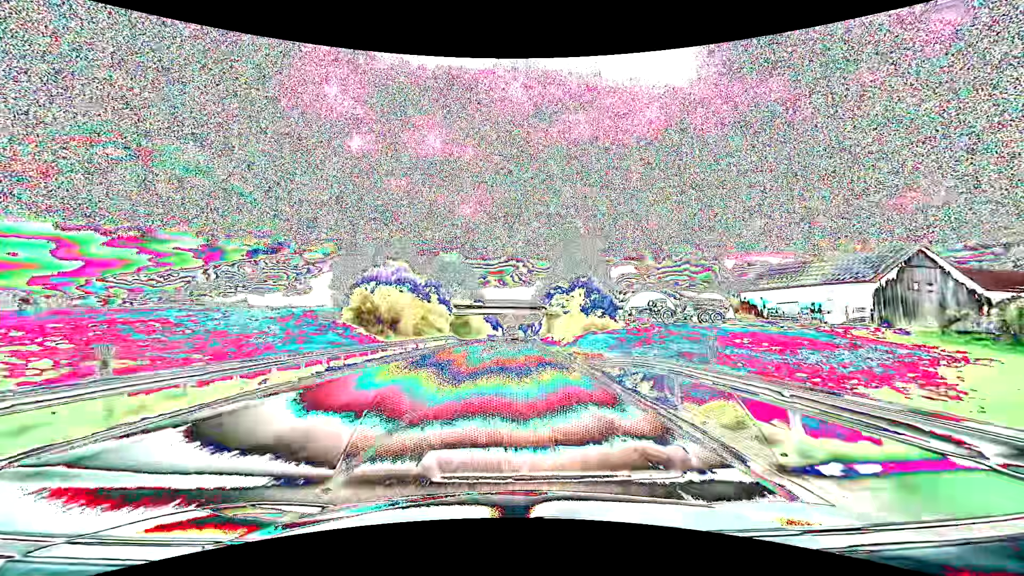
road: primary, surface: asphalt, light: Day
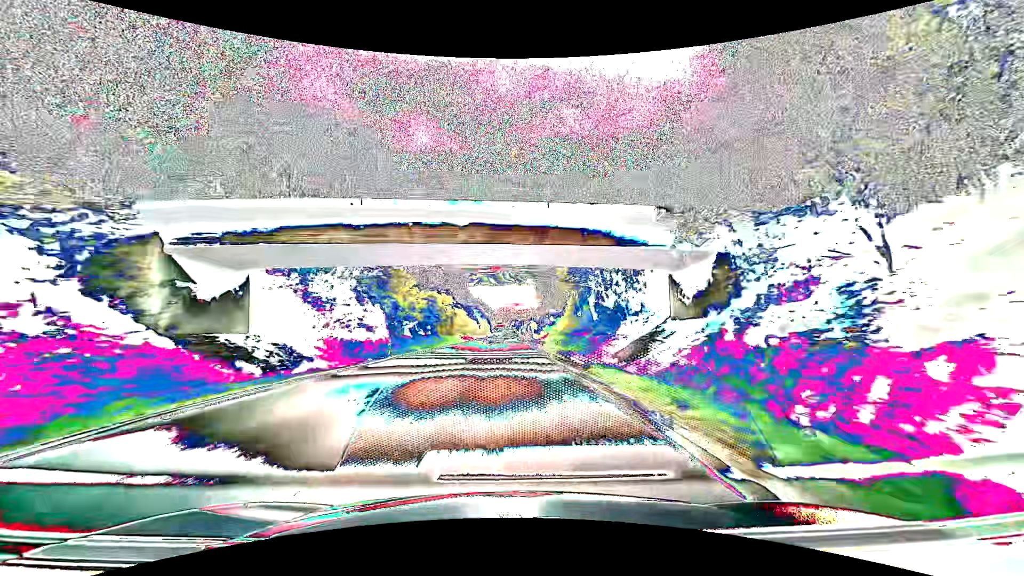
(+0.9, +79.3) m; +1°
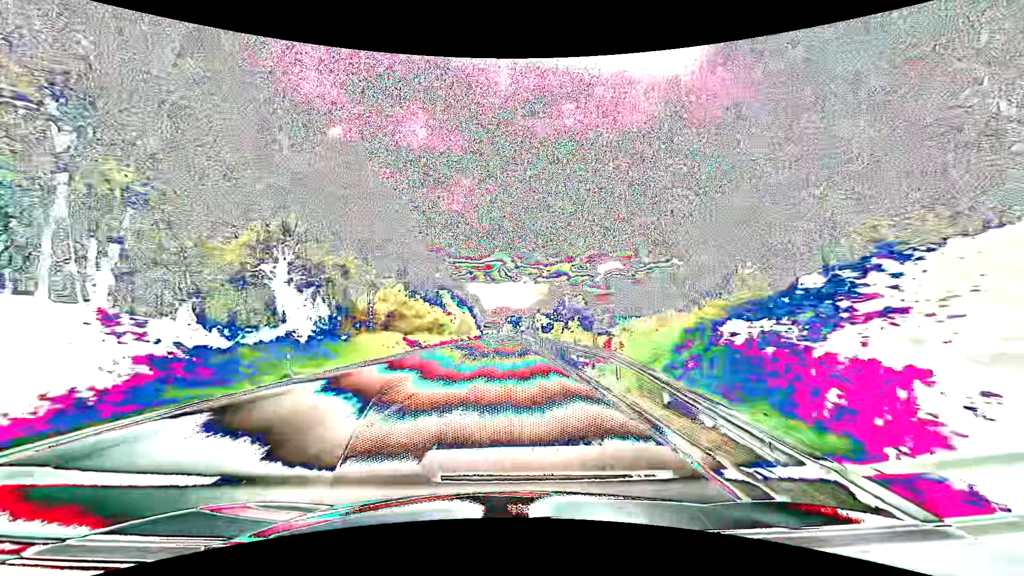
(+0.1, +63.4) m; 0°
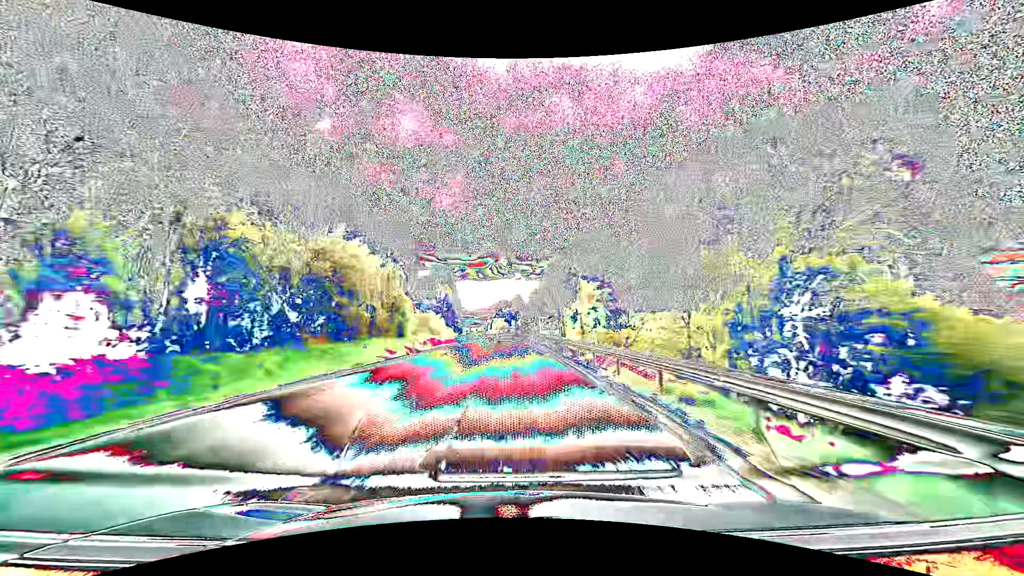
(+0.9, +79.3) m; +1°
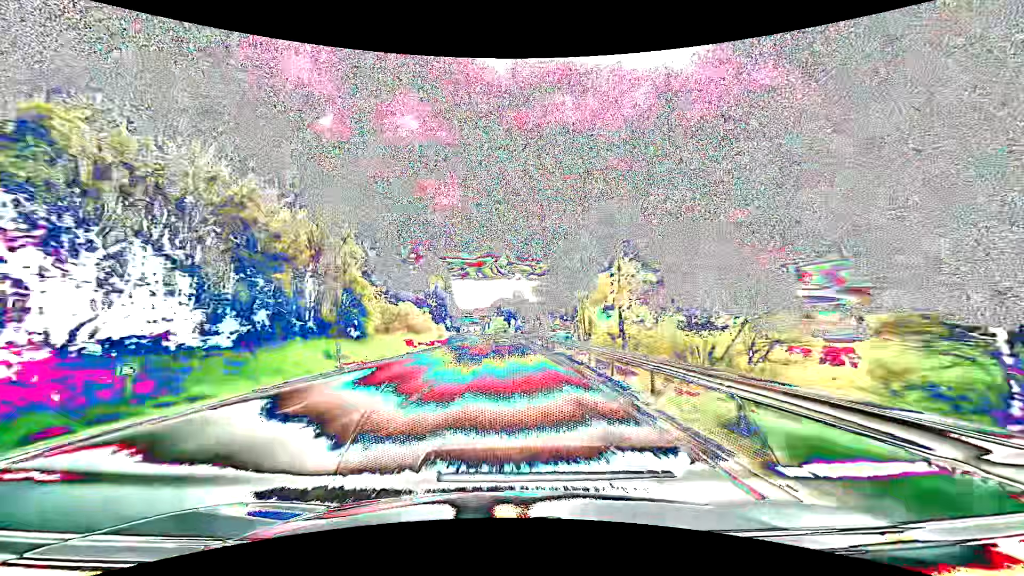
(0.0, +15.8) m; 0°
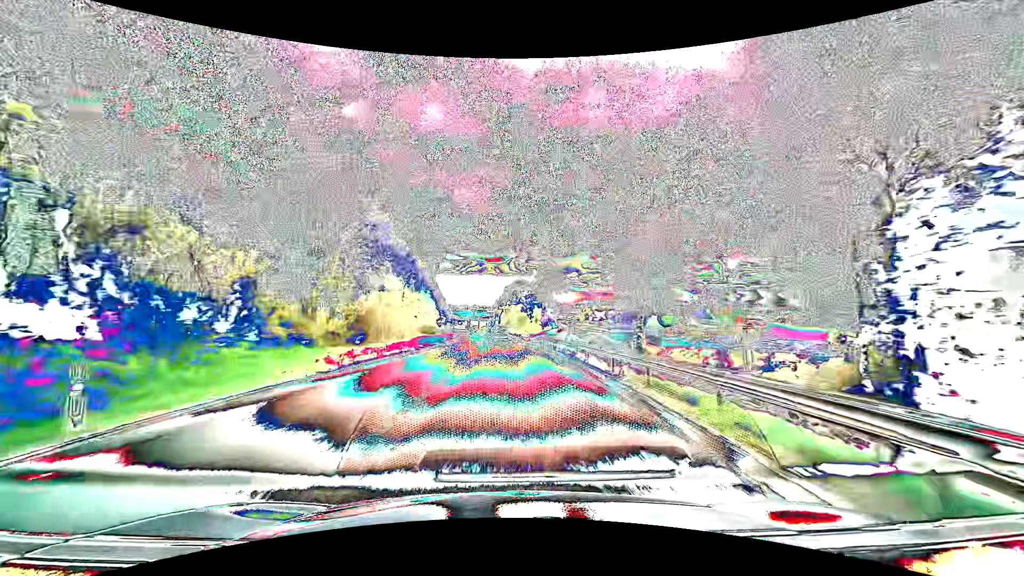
(-0.8, +62.9) m; -2°
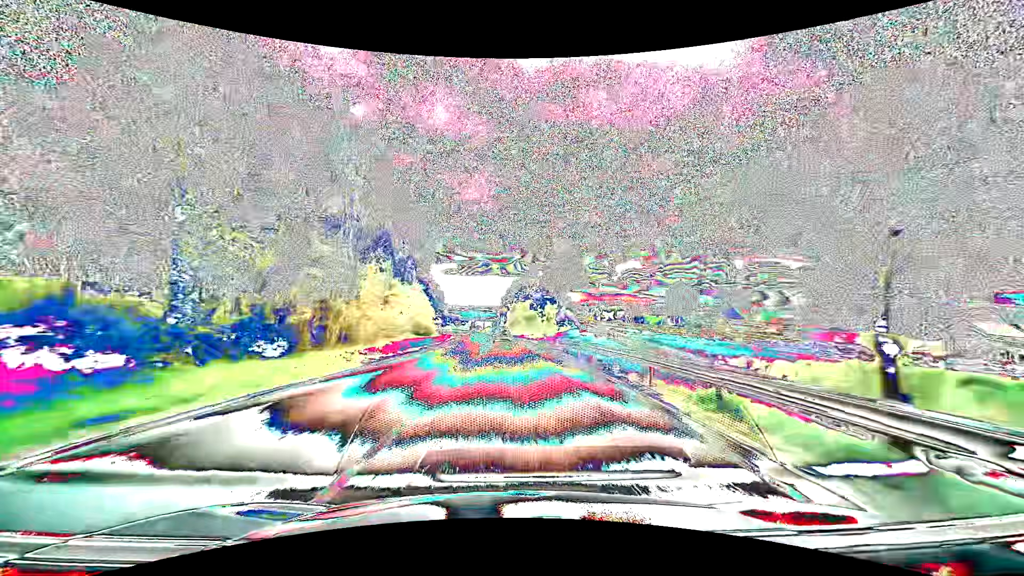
(0.0, +15.6) m; 0°
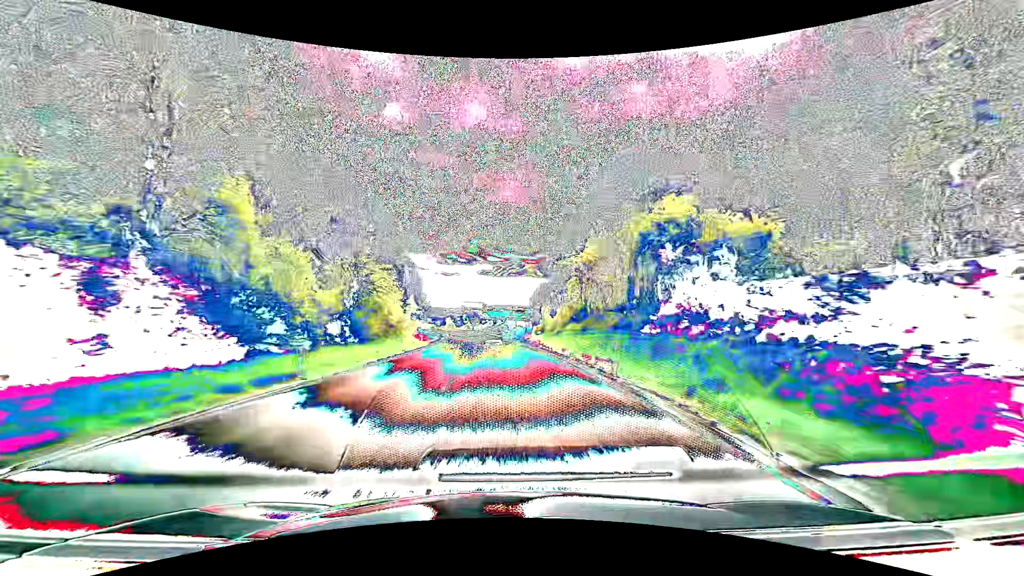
(-2.2, +77.0) m; -4°
(0, +10) (0, +20) (-1, +30) (-1, +40) (-2, +50) (-2, +60) (-3, +70) (-4, +80) (-5, +90) (-6, +100) m
